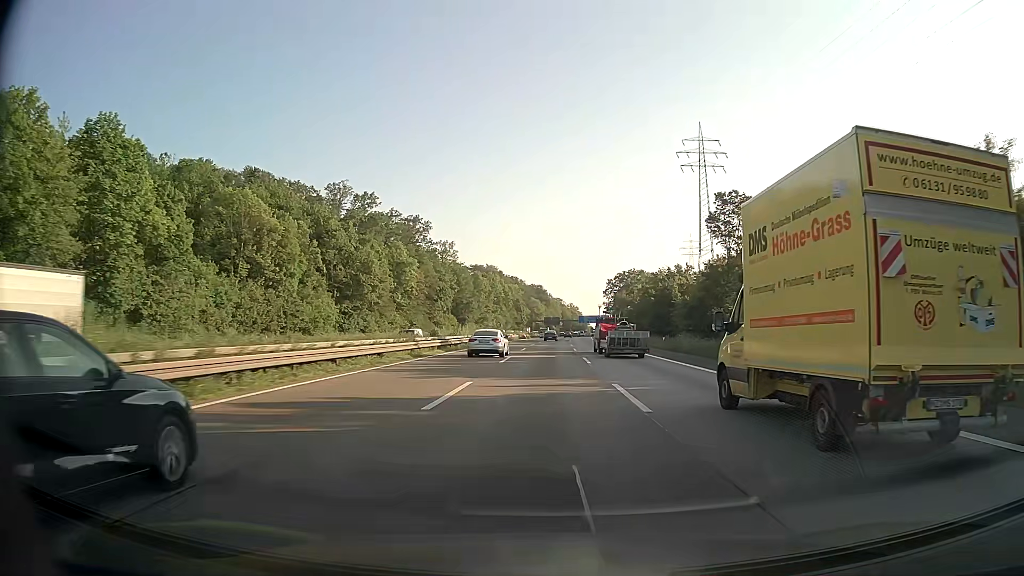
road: motorway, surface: asphalt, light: Day
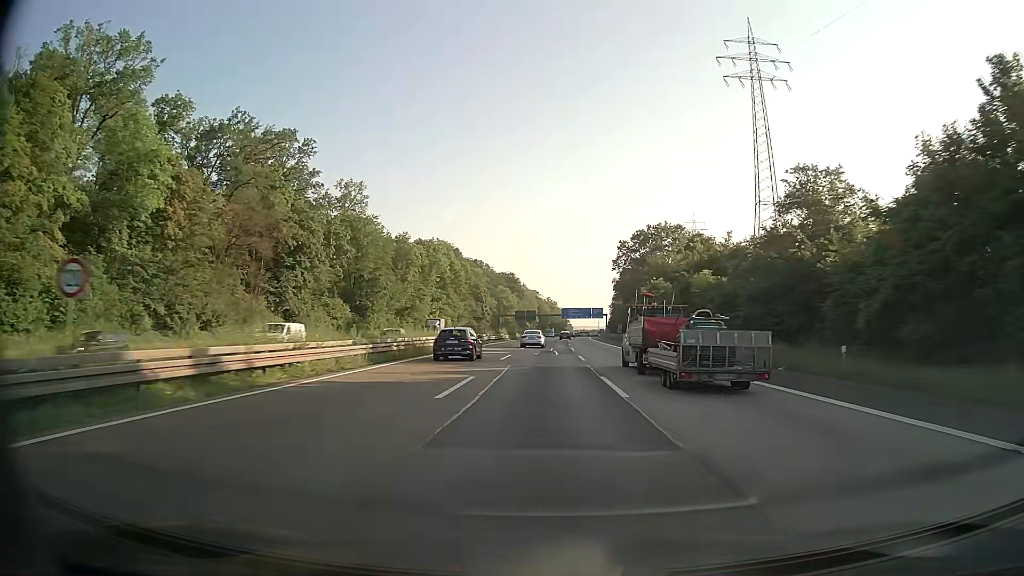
(+1.5, +86.0) m; +2°
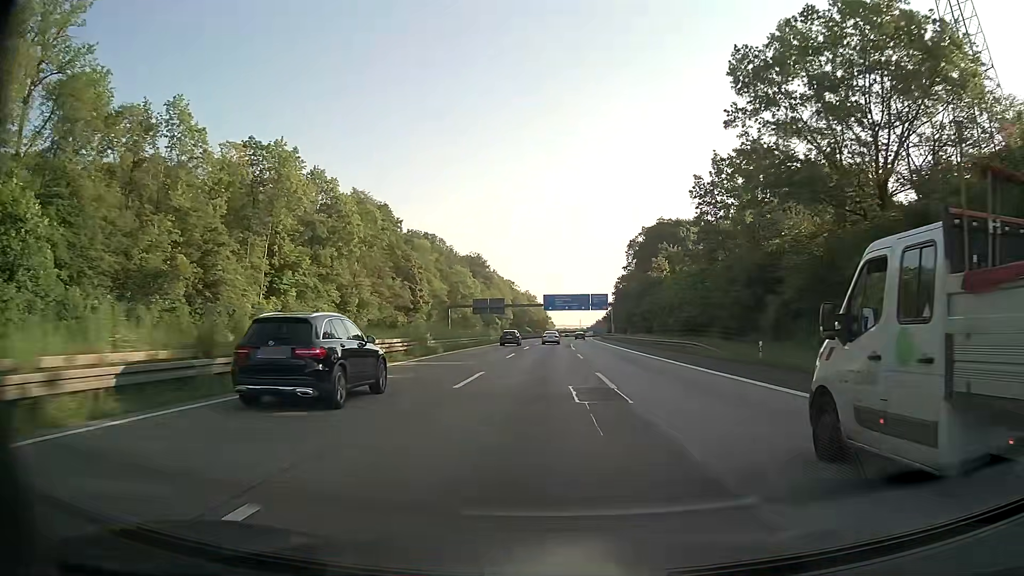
(+1.5, +85.8) m; +2°
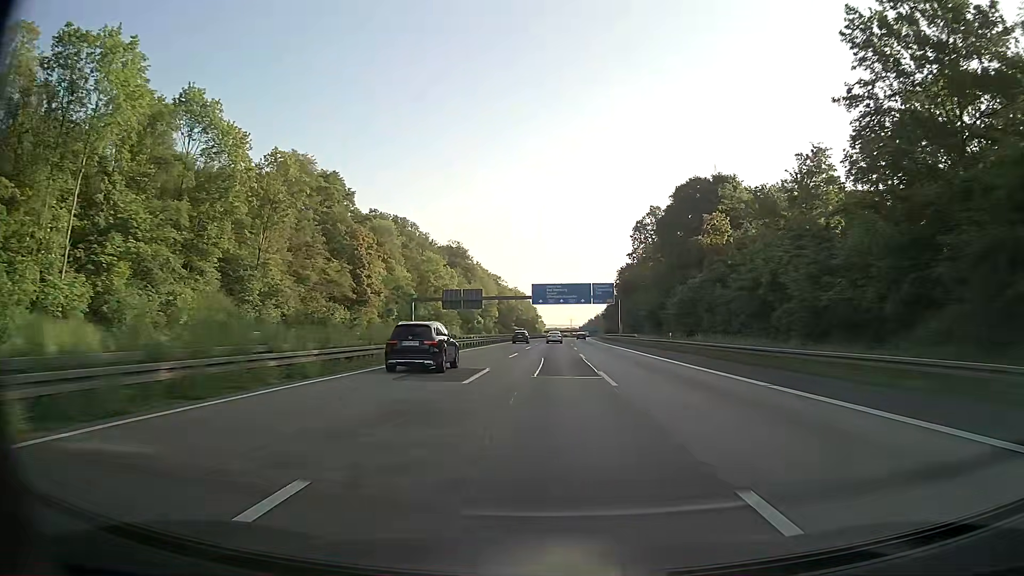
(+0.2, +34.3) m; +1°
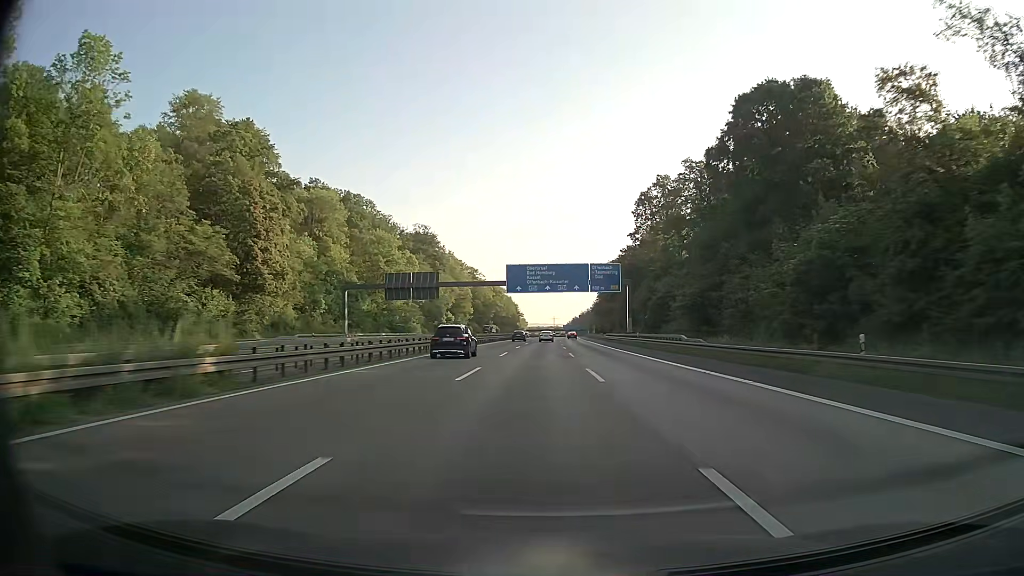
(+0.3, +34.3) m; +1°
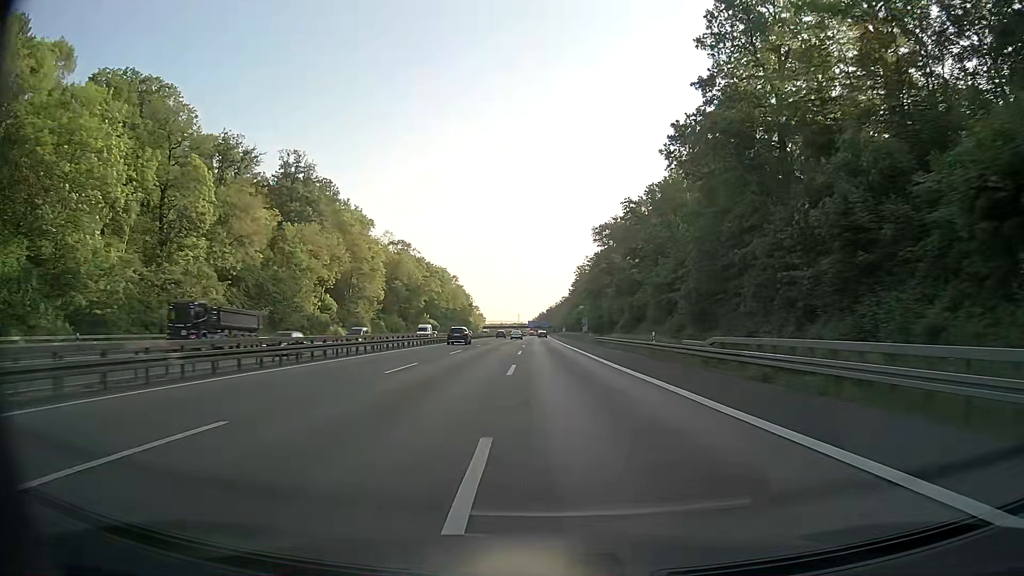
(+2.5, +85.9) m; +3°
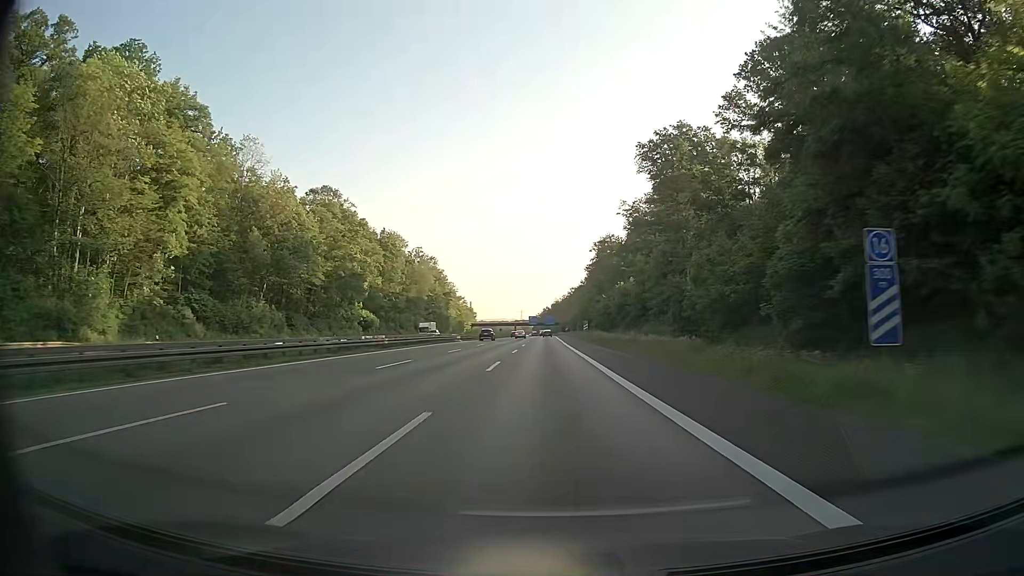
(-0.1, +86.3) m; 0°
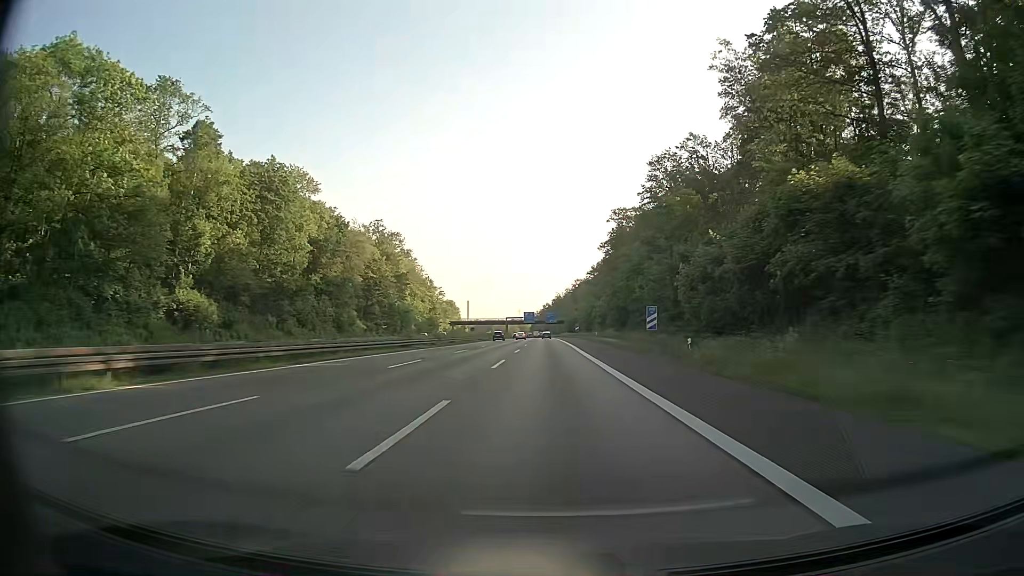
(+0.1, +69.3) m; 0°
(0, +10) (0, +20) (0, +30) (0, +40) (0, +50) (0, +60) (0, +70) (0, +80) (0, +90) (0, +100) m
